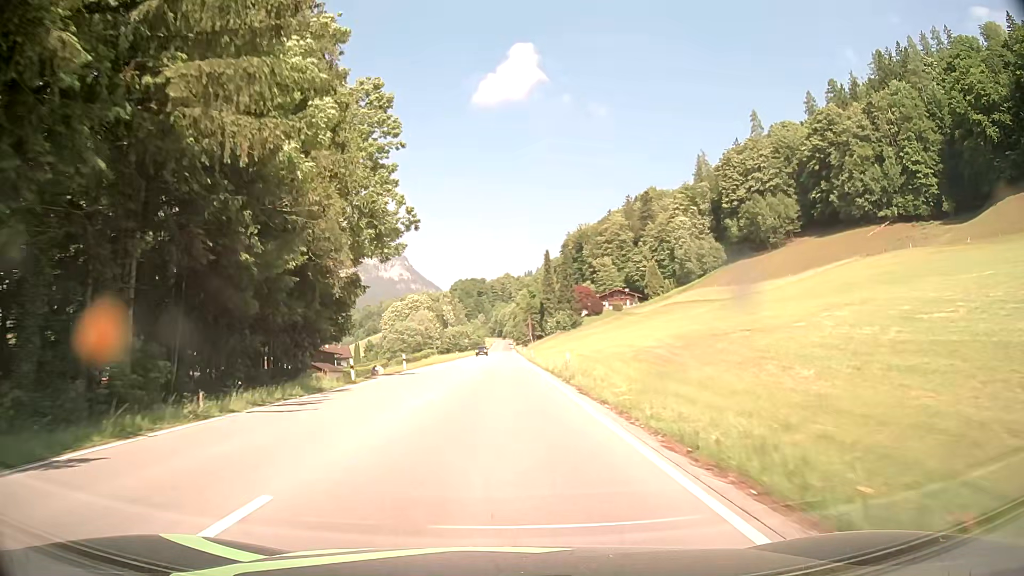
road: primary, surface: asphalt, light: Day
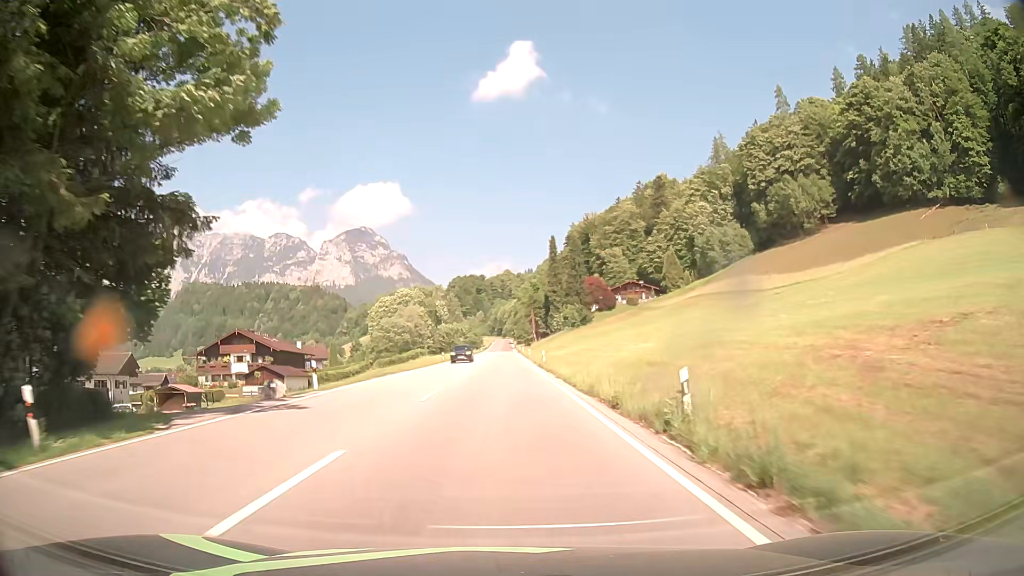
(0.0, +21.4) m; 0°
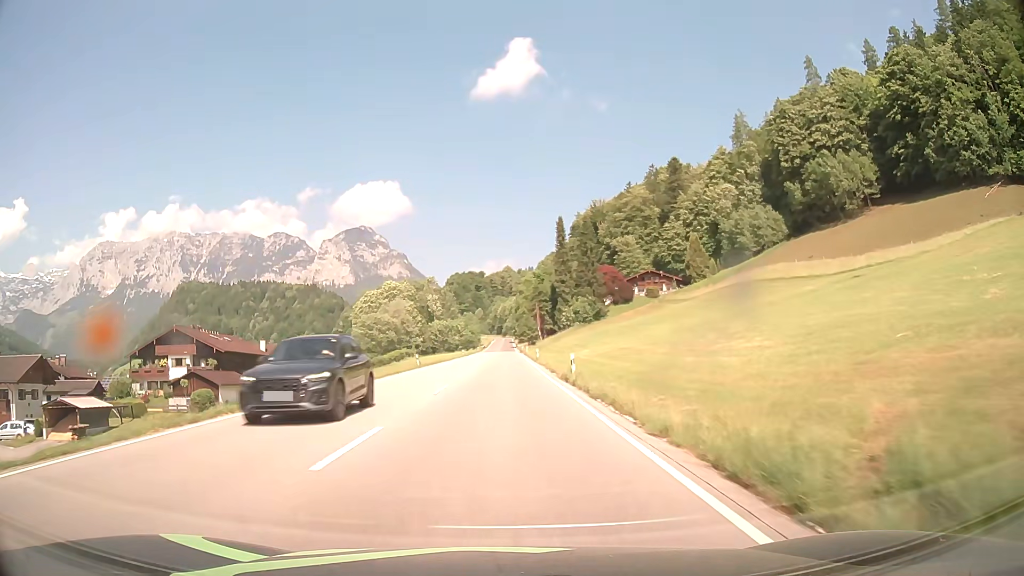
(-0.1, +21.5) m; 0°
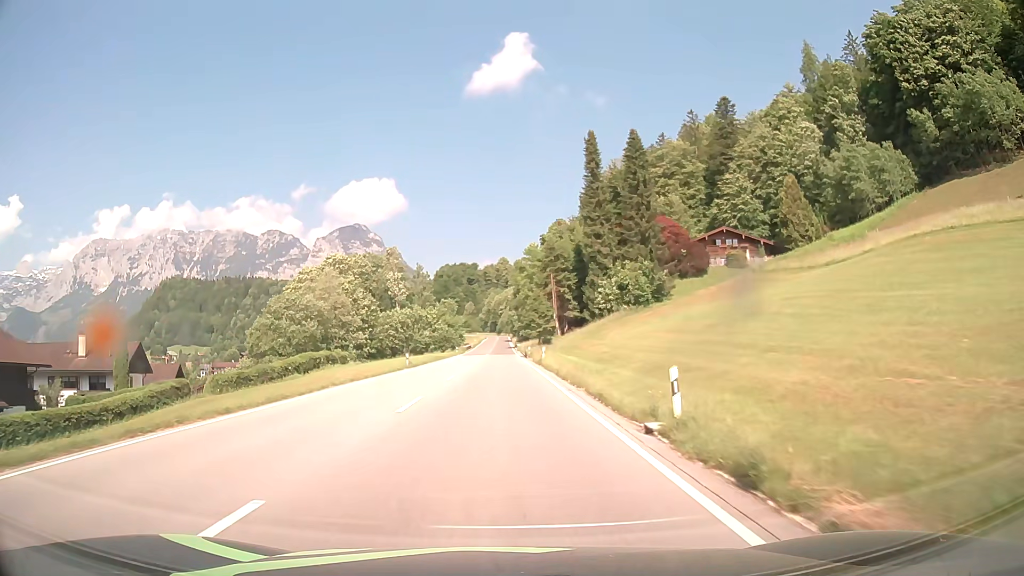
(+0.1, +53.8) m; 0°
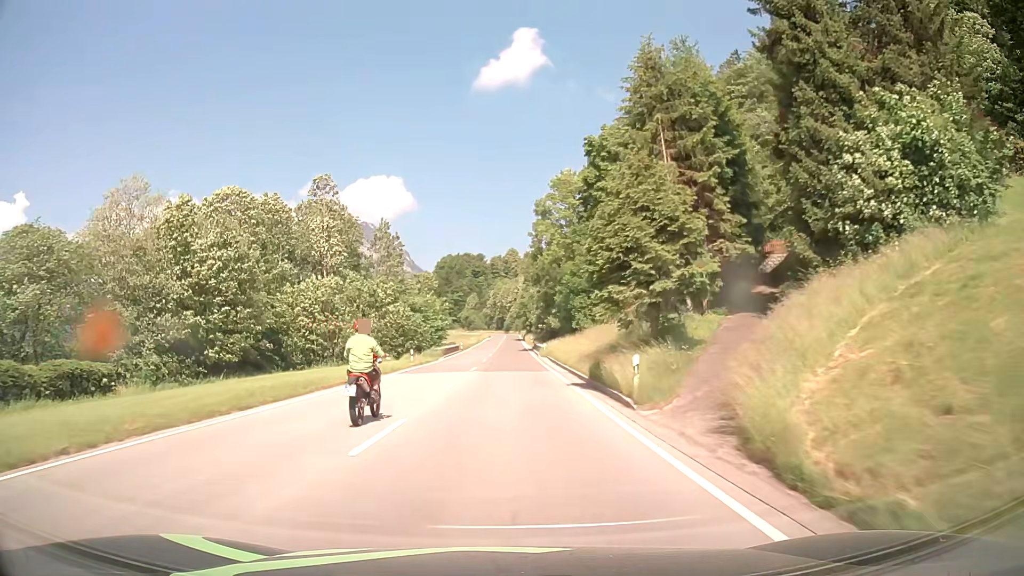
(-0.4, +53.7) m; -1°
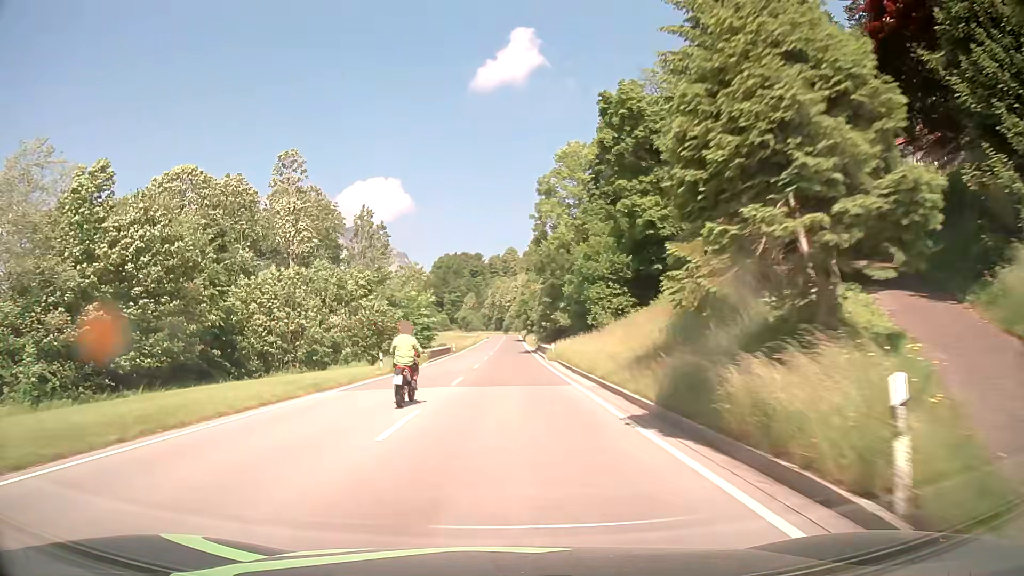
(0.0, +10.8) m; 0°
